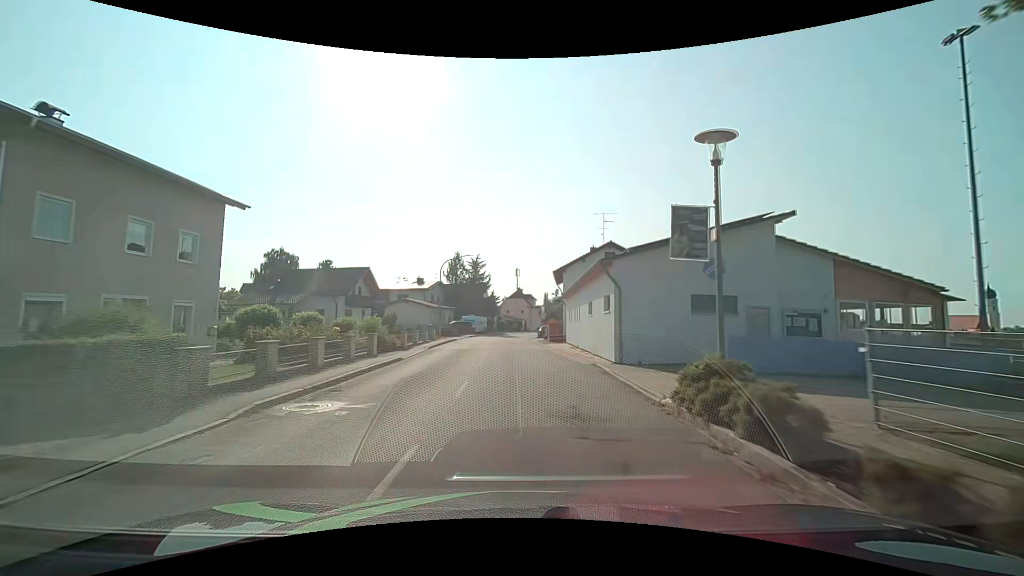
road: secondary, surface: asphalt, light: Day
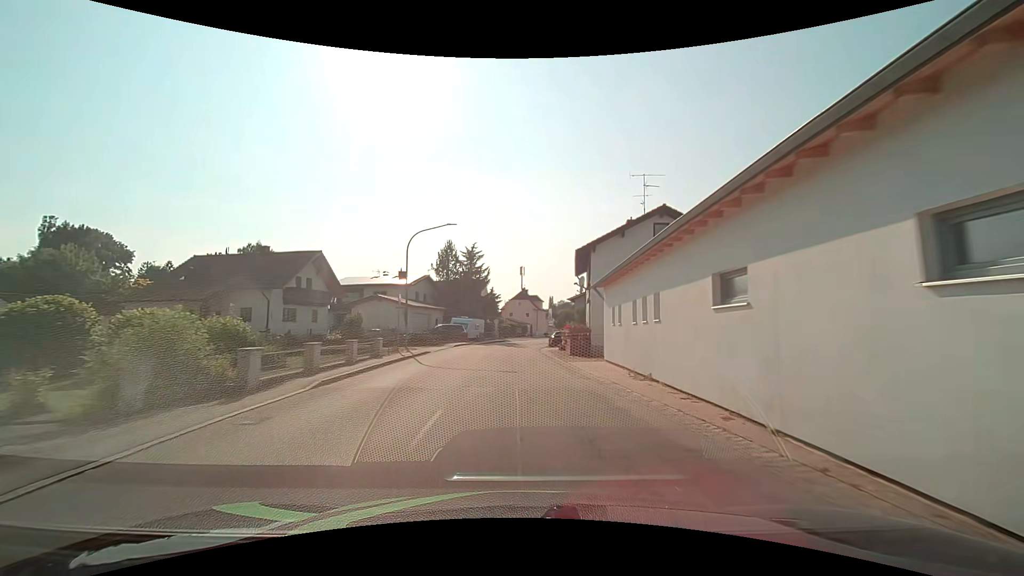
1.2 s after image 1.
(-0.1, +15.2) m; -1°
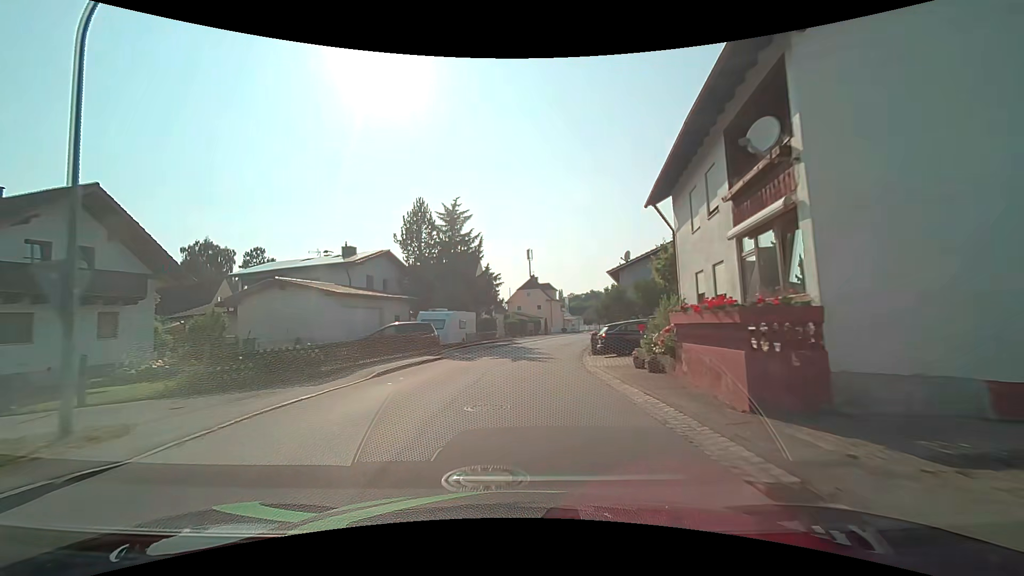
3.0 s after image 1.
(-0.2, +22.8) m; -1°
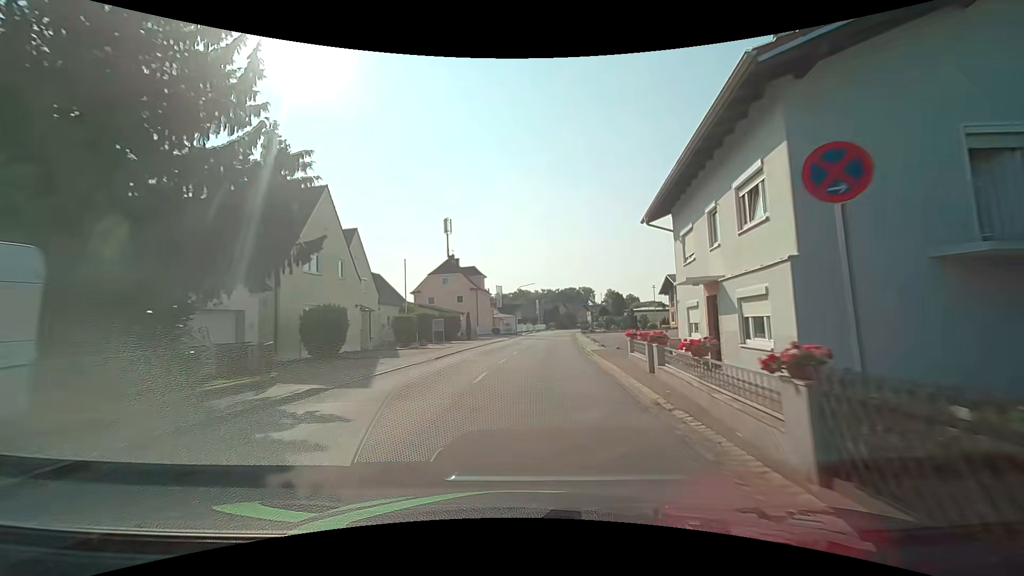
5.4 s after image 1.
(+1.8, +30.5) m; +8°
(0, +10) (+1, +20) (+2, +30) (+3, +40) (+4, +50) (+5, +60) (+6, +70) (+7, +80) (+8, +90) (+10, +99) m
